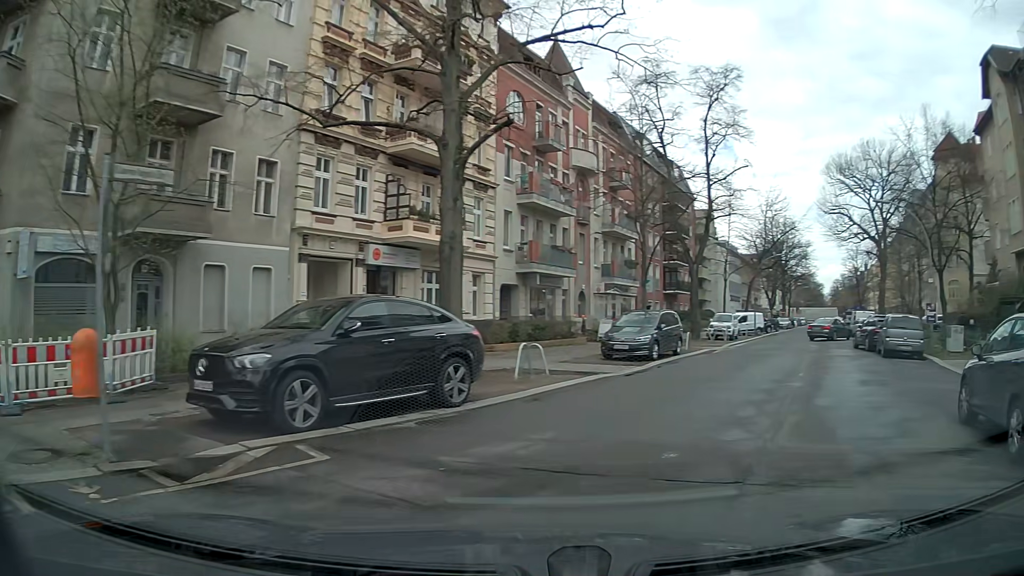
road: residential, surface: asphalt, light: Day
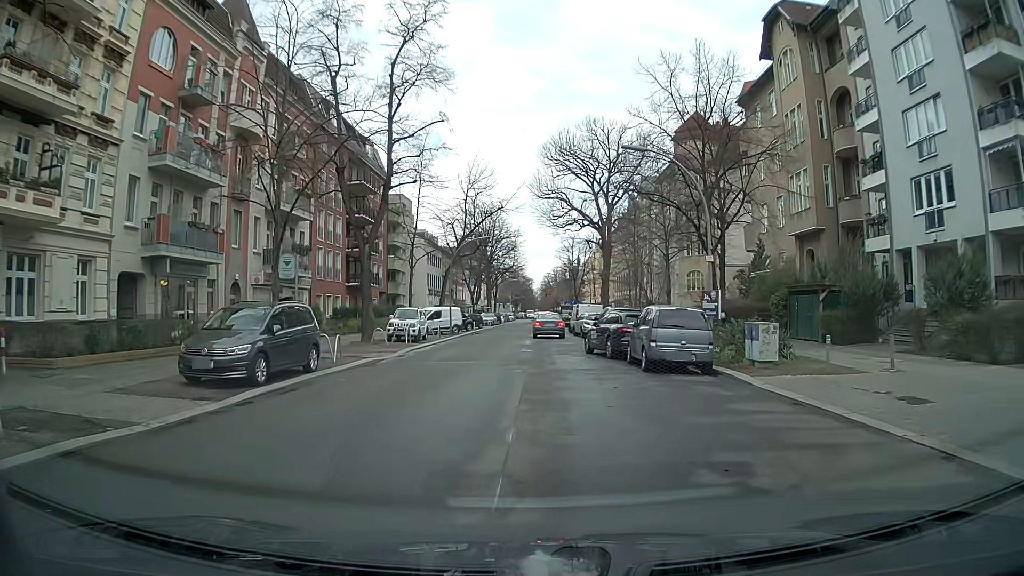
(+3.0, +8.6) m; +28°
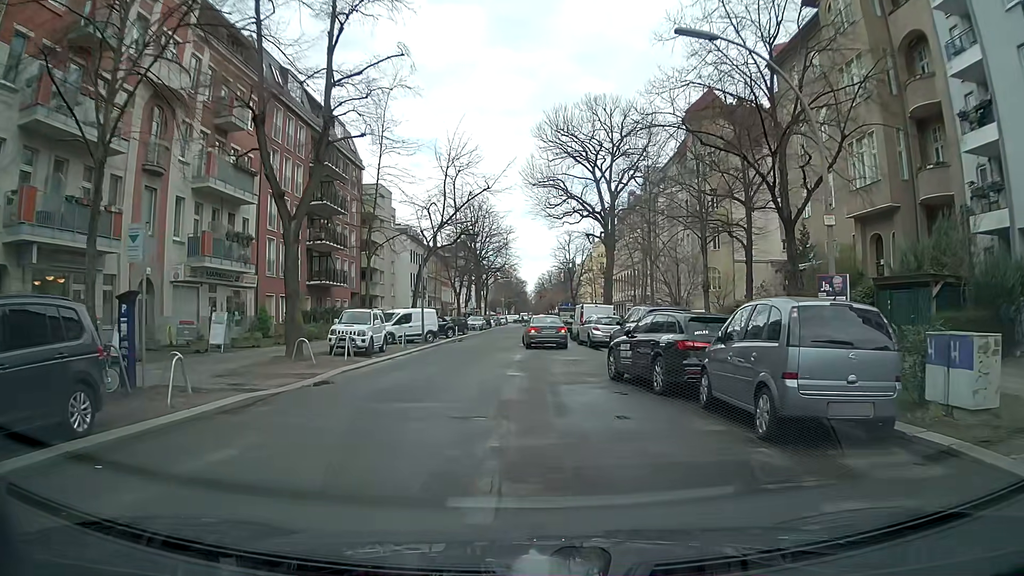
(-0.1, +8.7) m; -1°
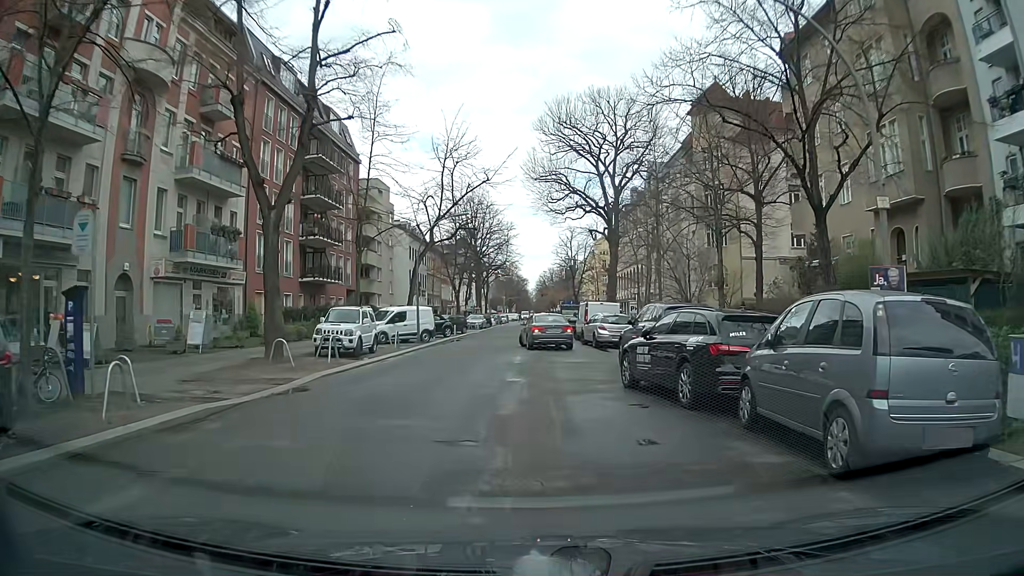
(0.0, +1.9) m; +2°
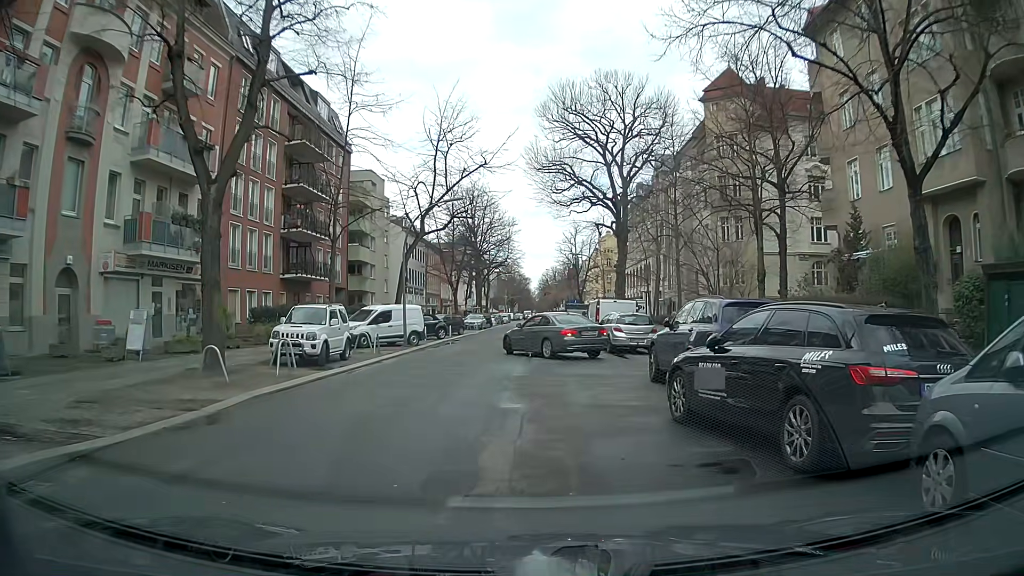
(-0.1, +4.0) m; 0°
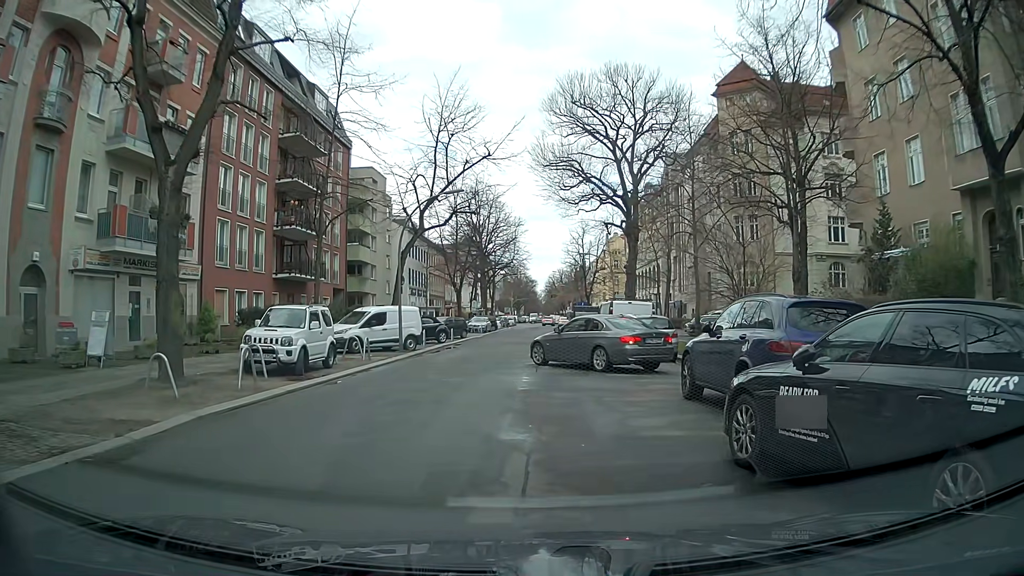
(-0.1, +2.3) m; -3°
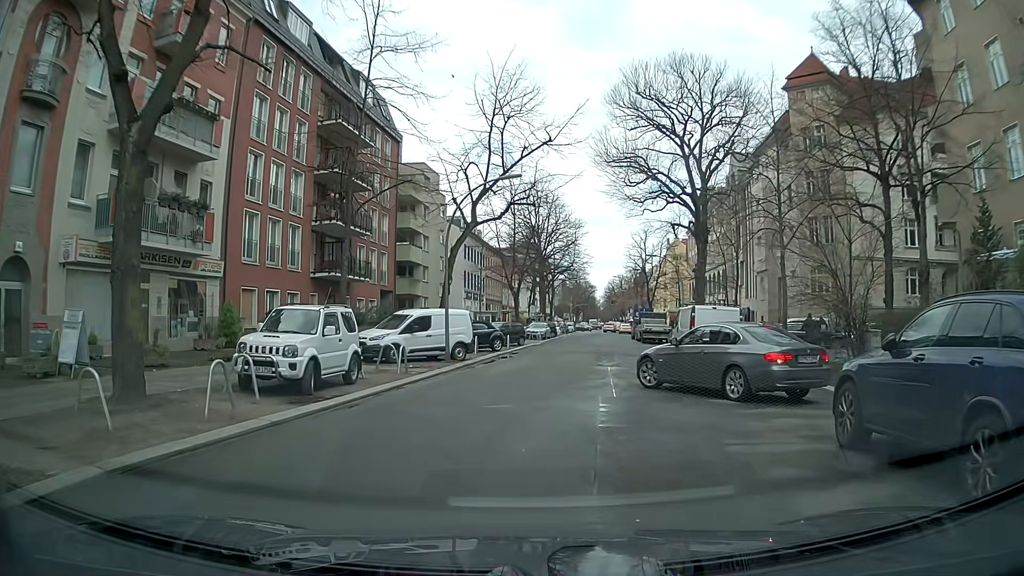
(-0.1, +4.0) m; -3°
